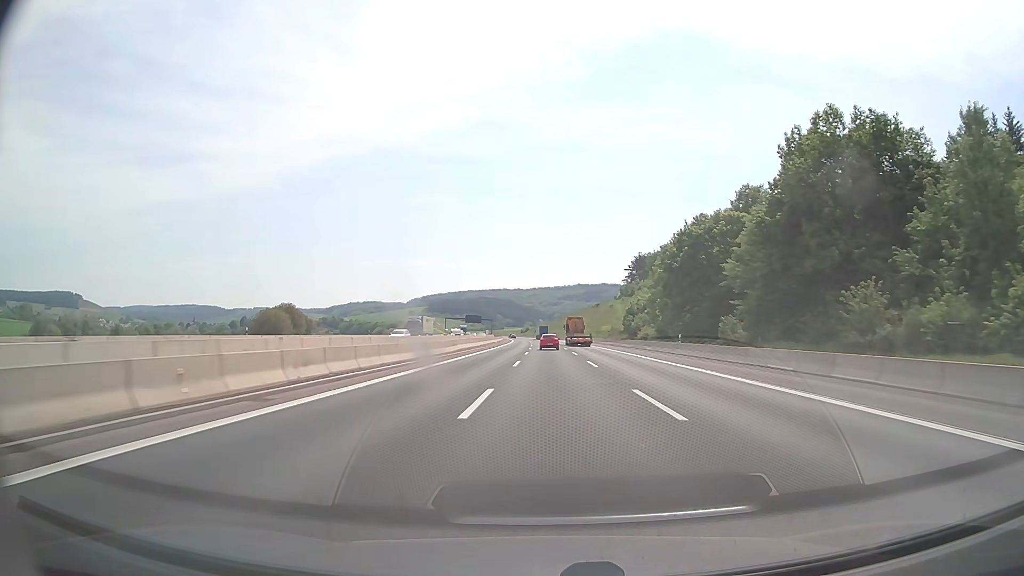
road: motorway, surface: asphalt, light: Day
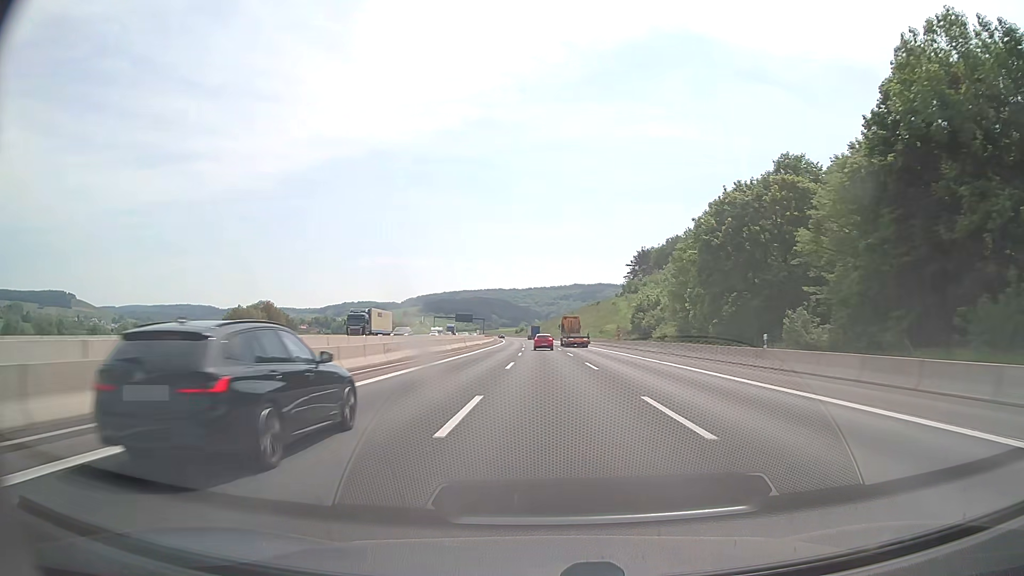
(+0.1, +20.1) m; 0°
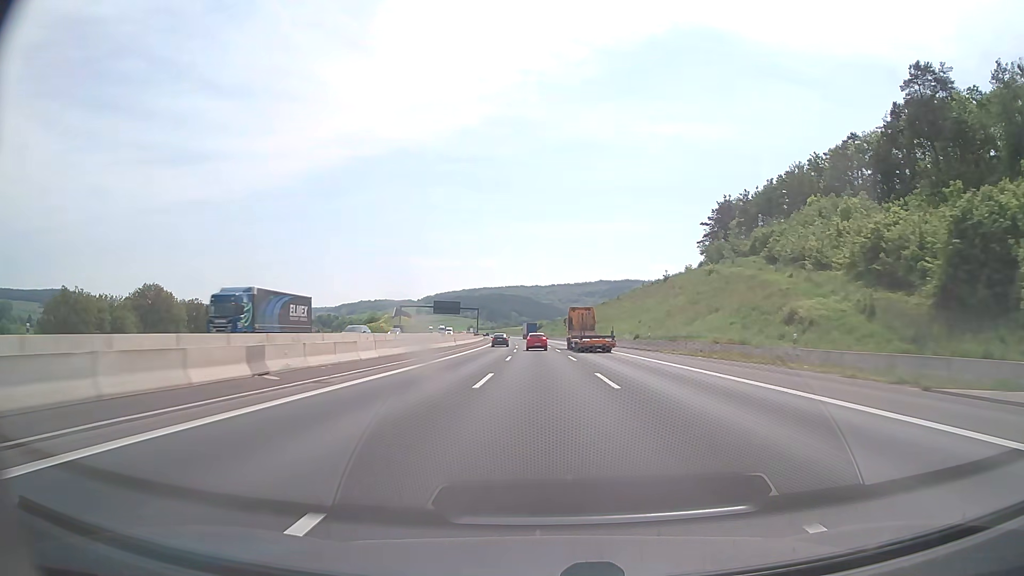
(-1.0, +99.7) m; -2°
(0, +10) (0, +20) (0, +30) (0, +40) (-1, +50) (-1, +60) (-1, +70) (-2, +80) (-2, +90) (-3, +100) m
